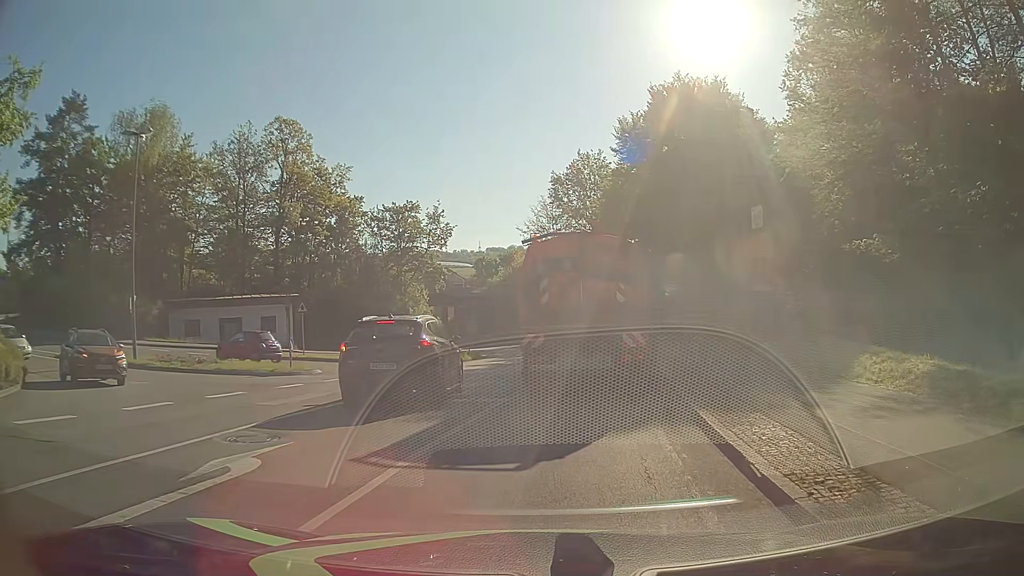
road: unclassified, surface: asphalt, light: Day
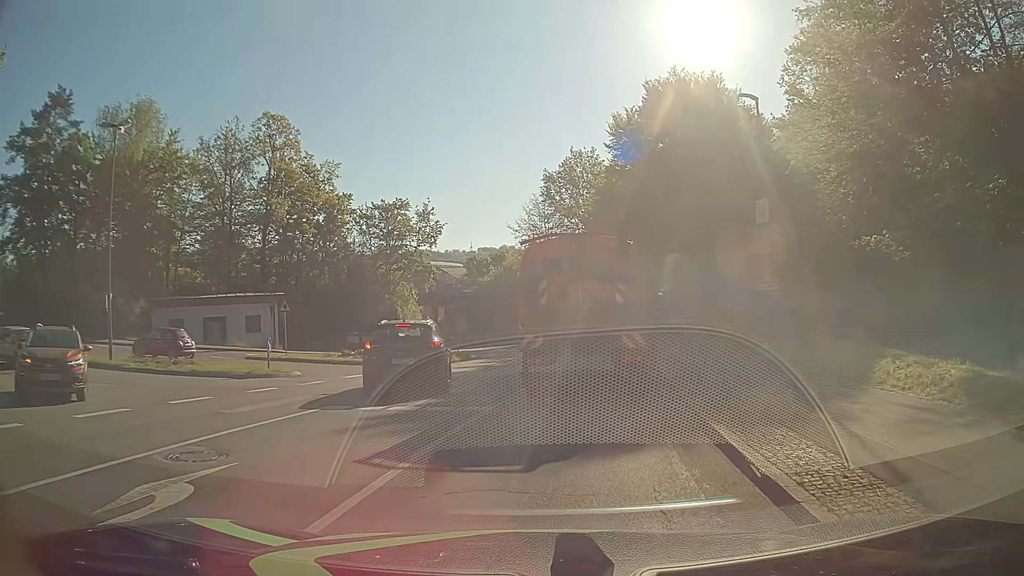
(0.0, +1.3) m; -1°
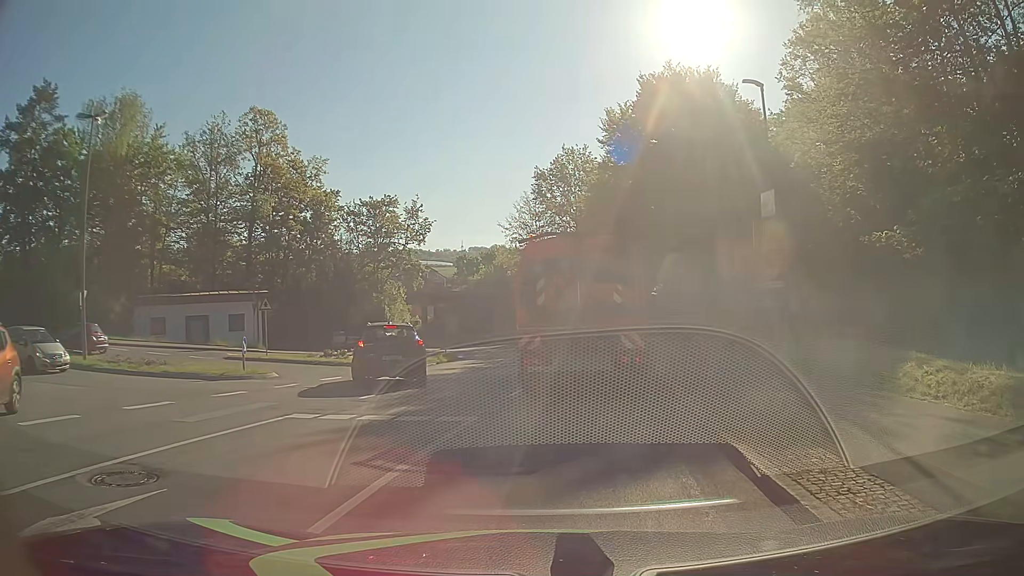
(0.0, +1.3) m; +3°
